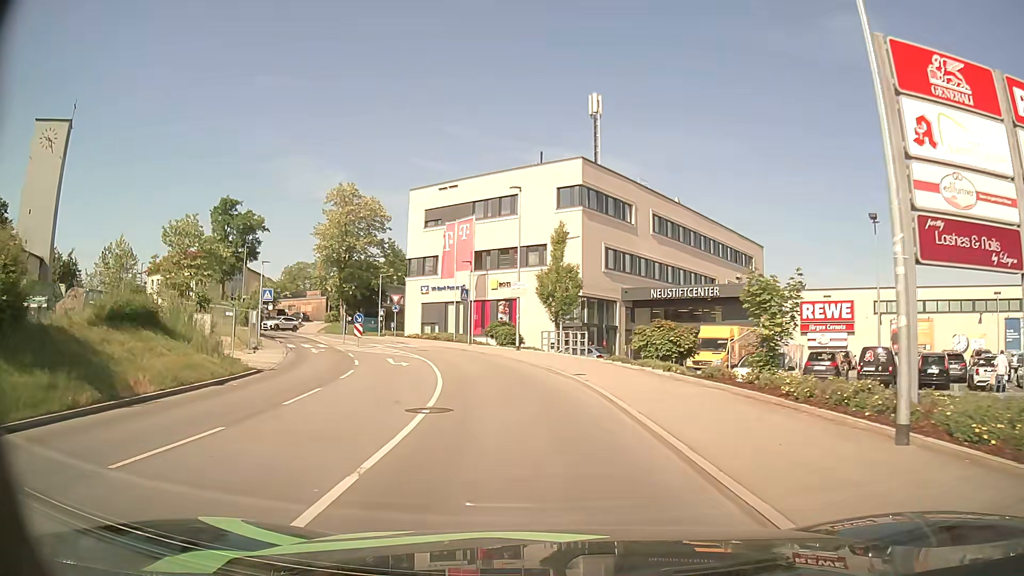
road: tertiary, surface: asphalt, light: Day
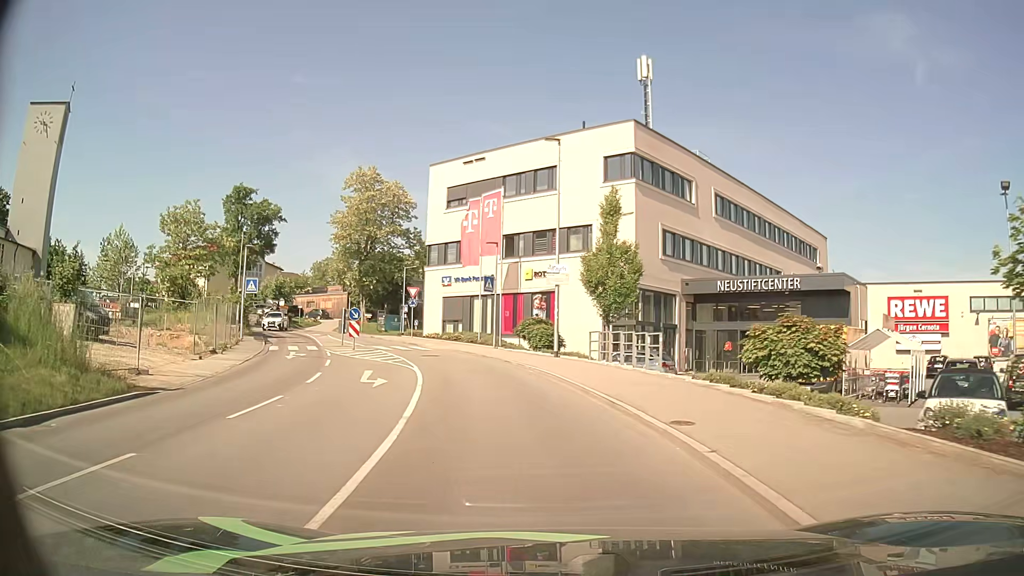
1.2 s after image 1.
(-0.2, +8.7) m; -3°
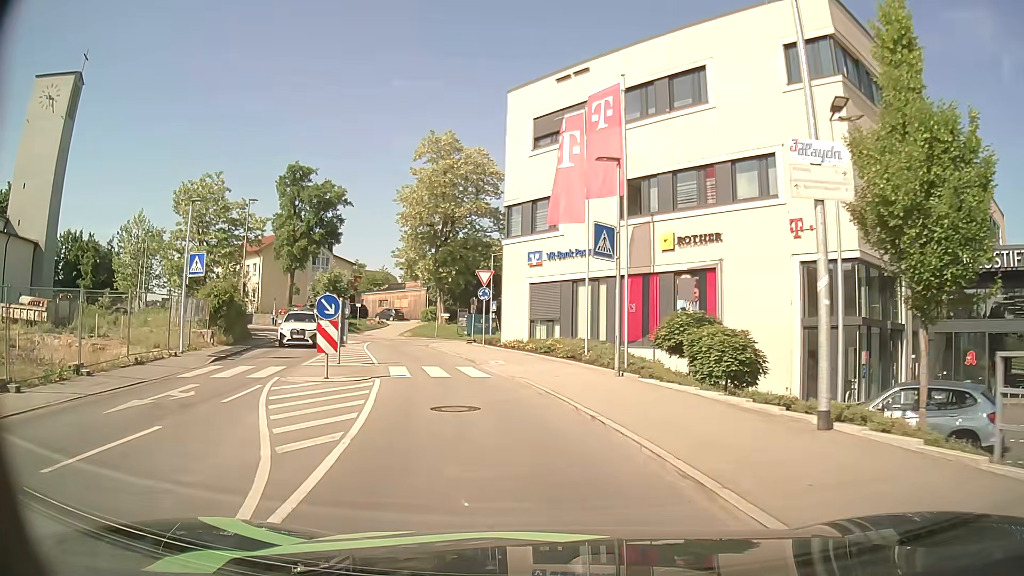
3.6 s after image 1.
(-1.3, +16.8) m; -9°
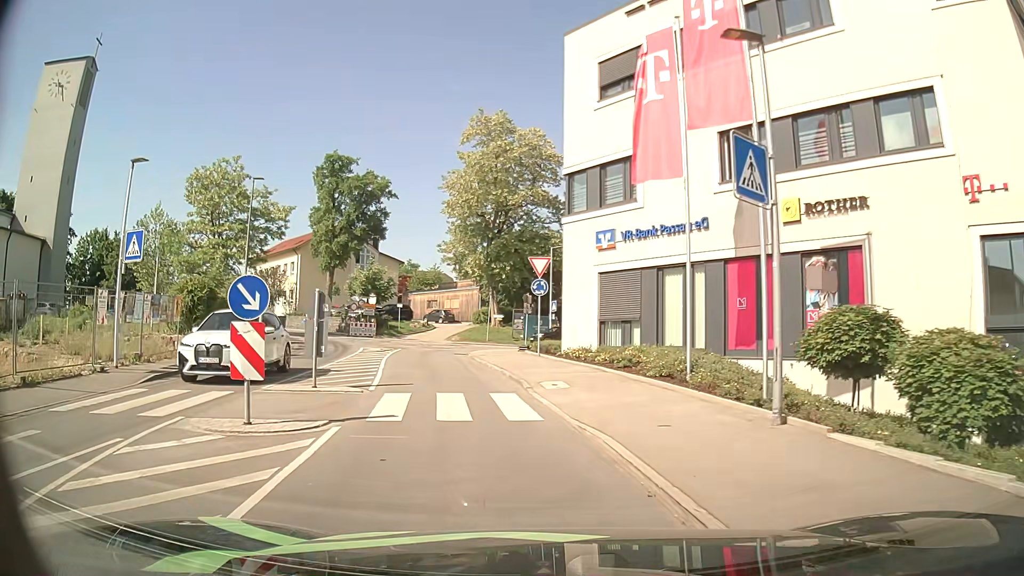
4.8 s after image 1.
(-0.3, +7.3) m; -4°
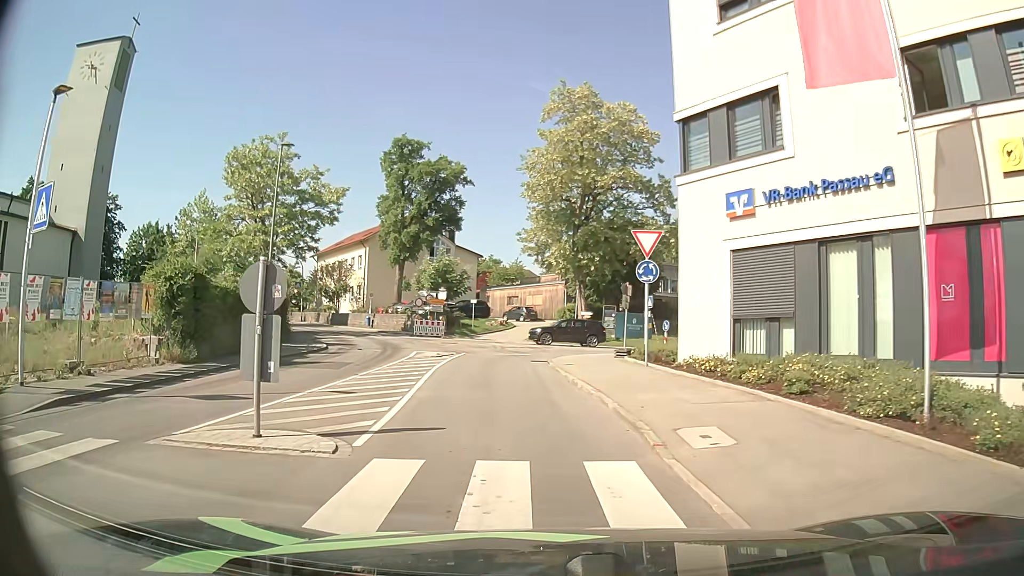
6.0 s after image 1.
(-0.5, +6.7) m; -7°
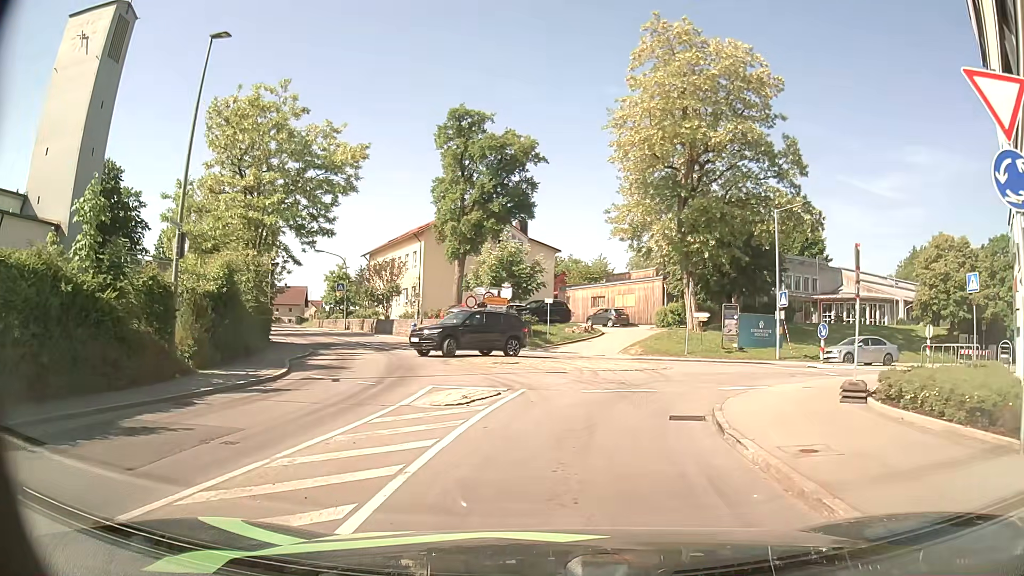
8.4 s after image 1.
(-1.1, +12.3) m; -7°
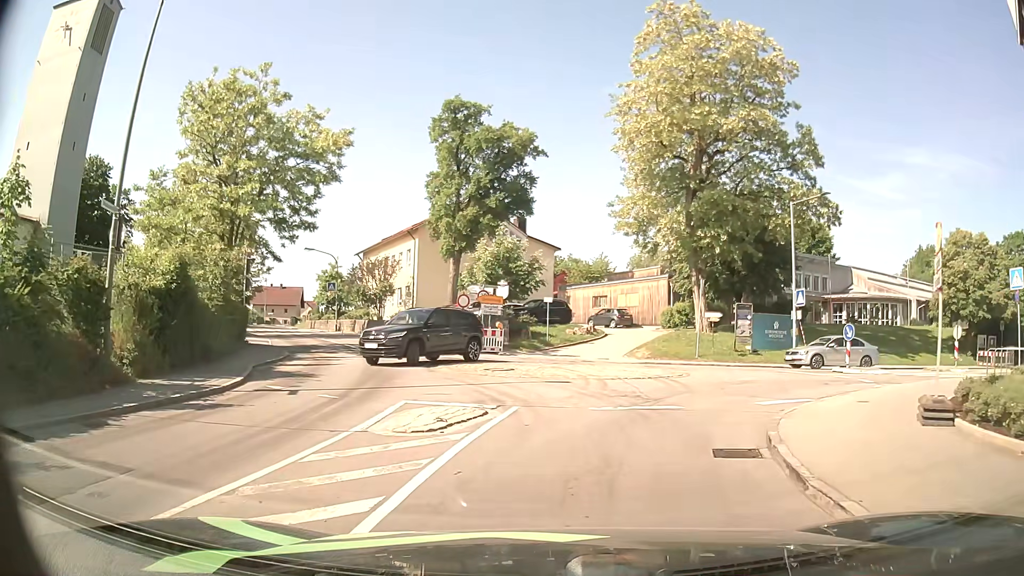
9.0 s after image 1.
(0.0, +2.5) m; +1°
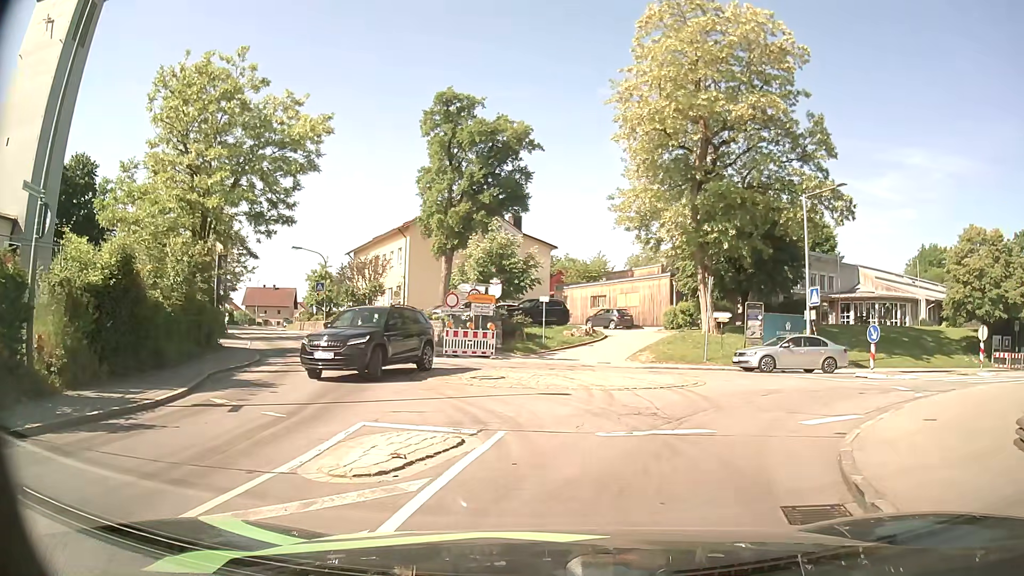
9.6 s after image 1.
(0.0, +2.3) m; 0°
